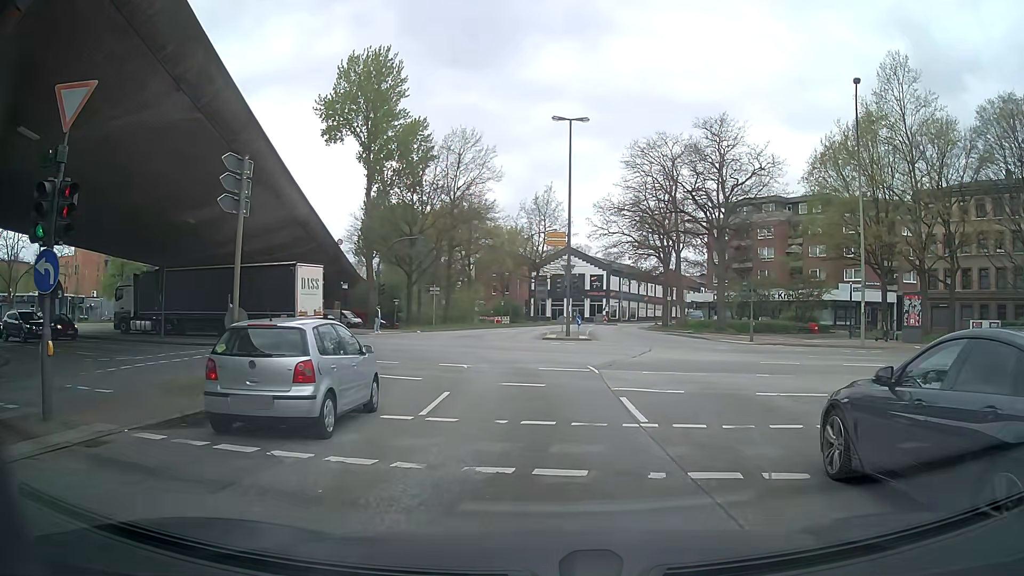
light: Day
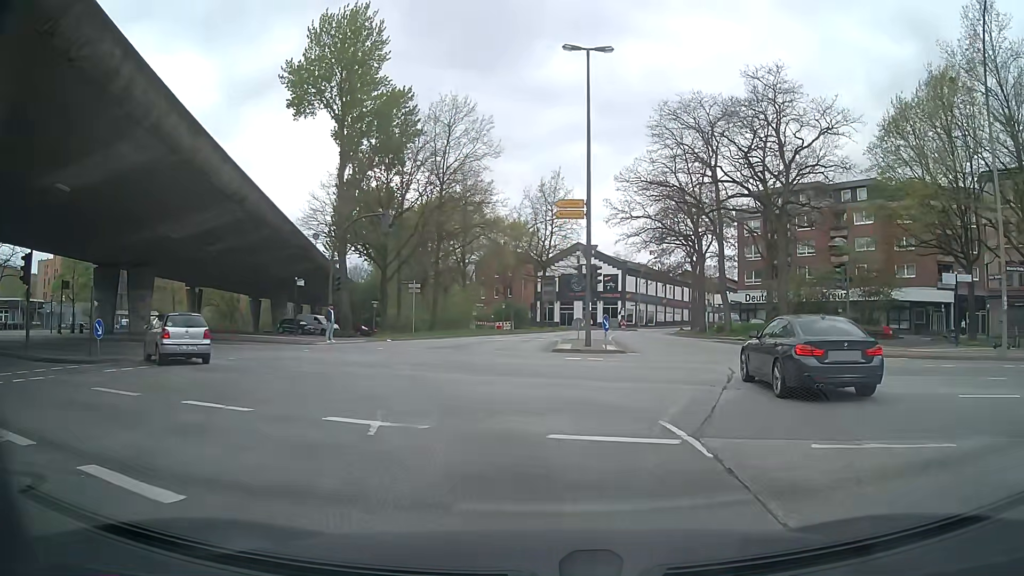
(+0.1, +11.8) m; 0°
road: secondary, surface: asphalt
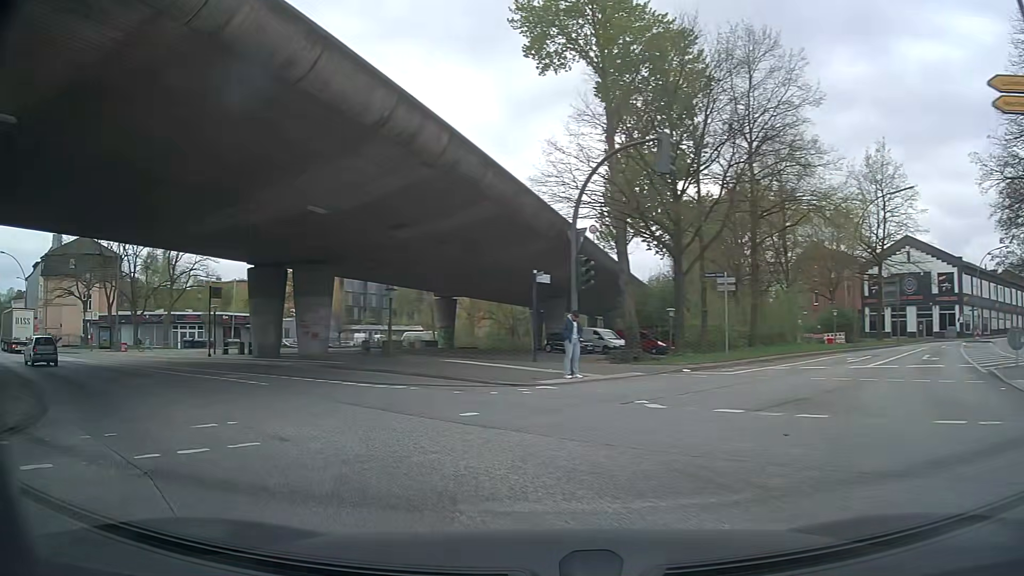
(-2.2, +15.3) m; -26°
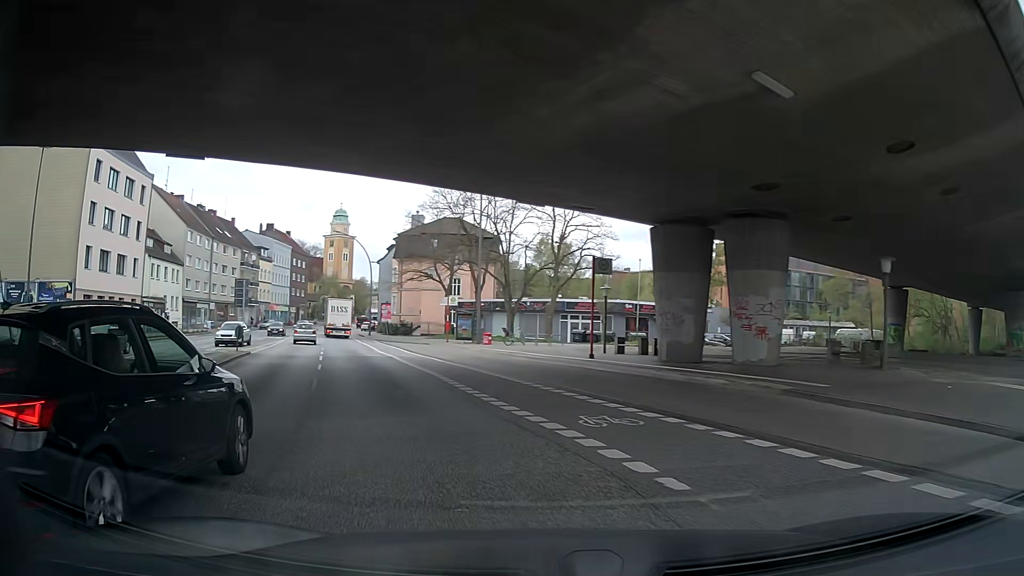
(-3.8, +11.9) m; -34°
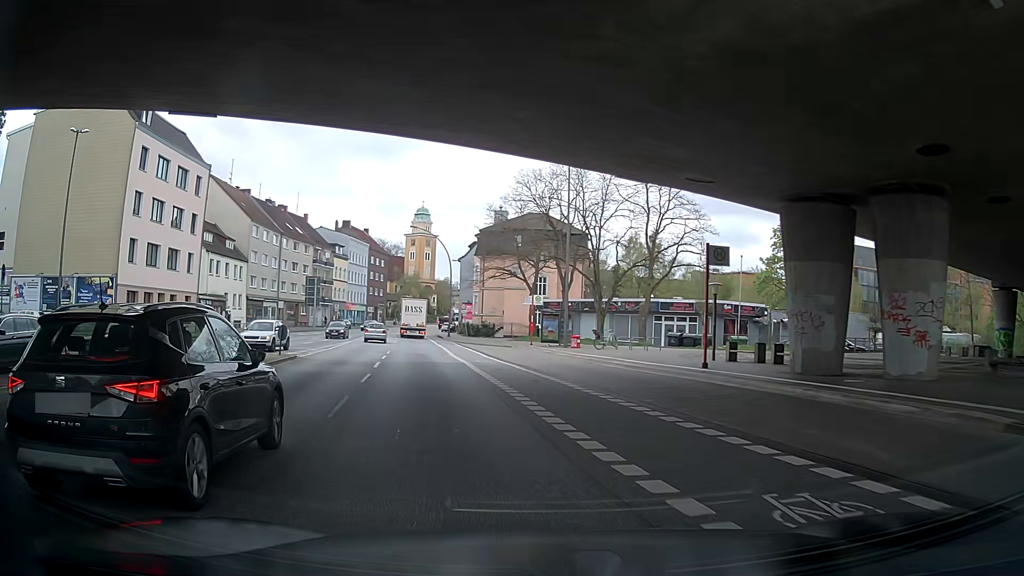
(-0.3, +4.7) m; -6°
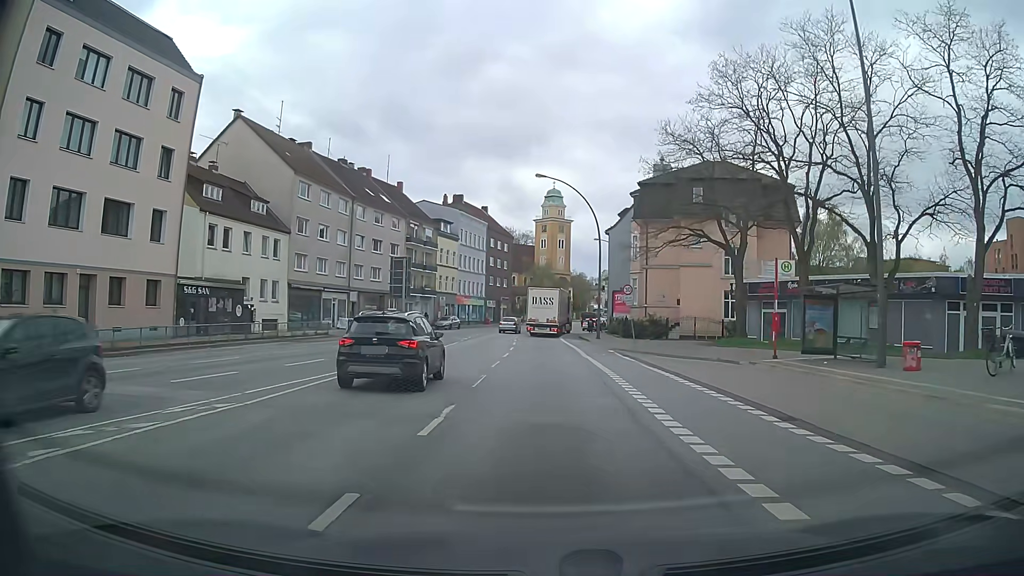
(-3.8, +25.4) m; -13°
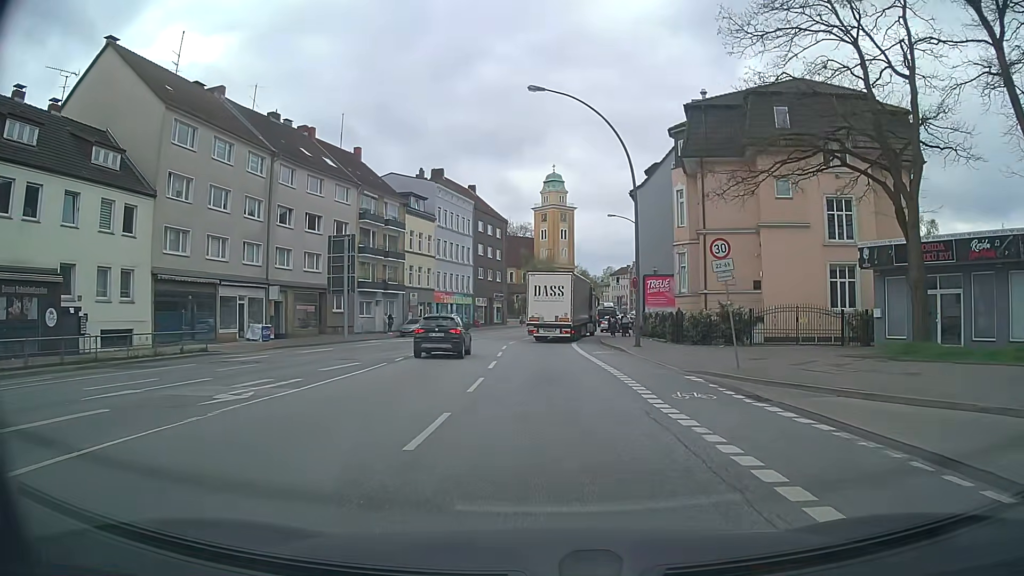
(-0.1, +19.2) m; -1°
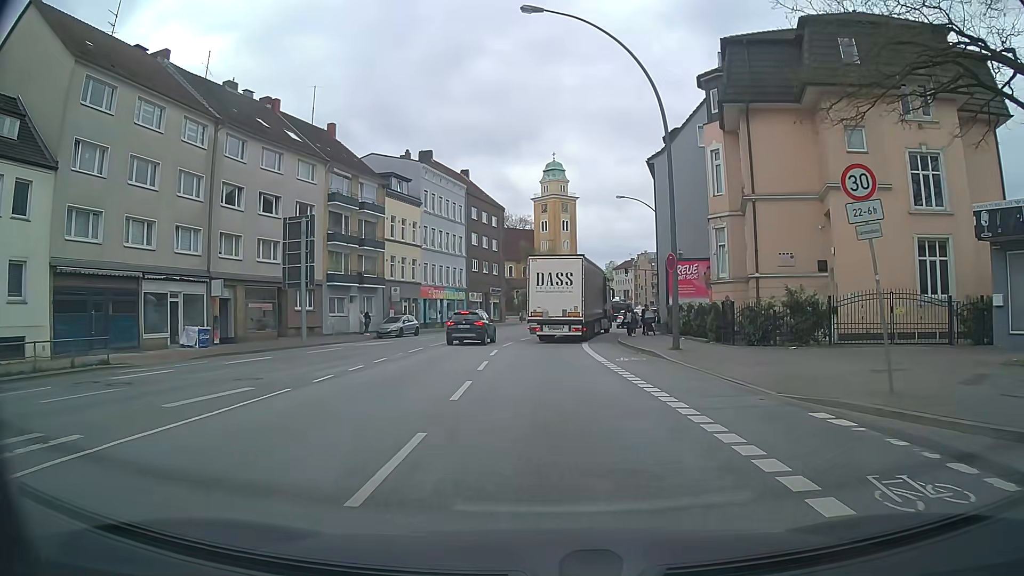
(0.0, +8.2) m; +1°
(0, +10) (0, +20) (0, +30) (+1, +40) (+4, +50) (+6, +59) (+8, +69) (+11, +79) (+13, +89) (+15, +98) m
